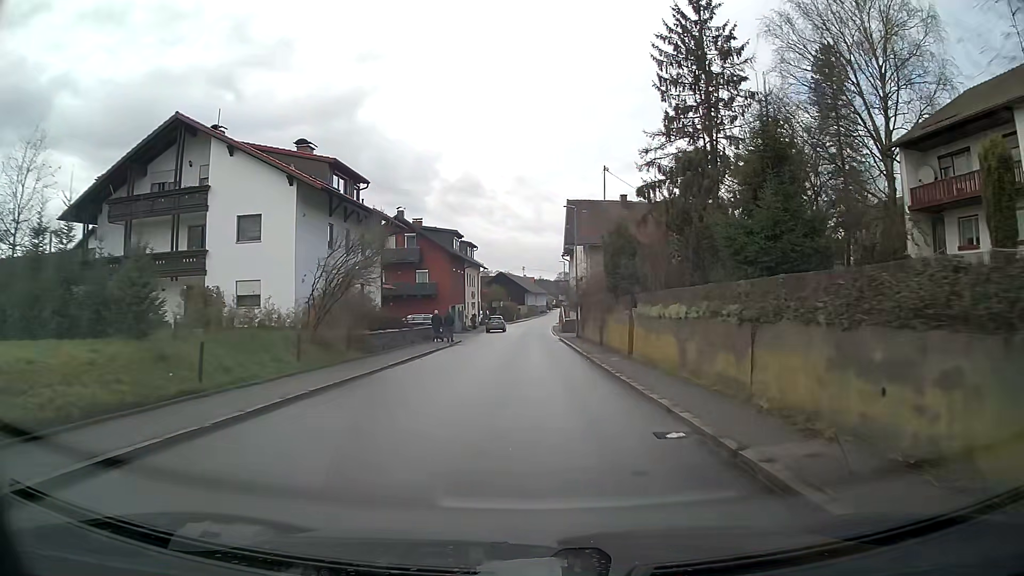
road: secondary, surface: asphalt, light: Day
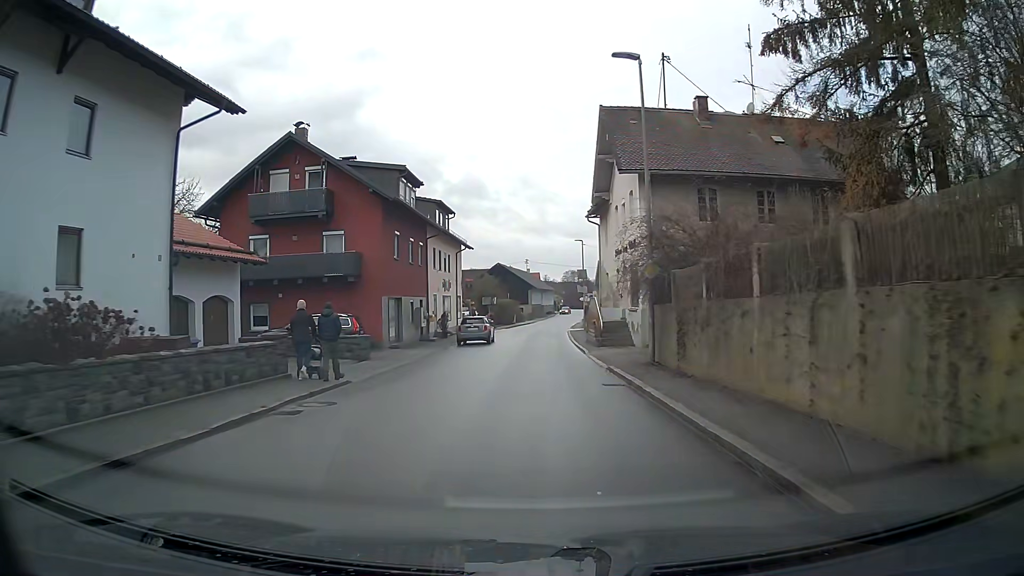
(-0.1, +26.0) m; 0°
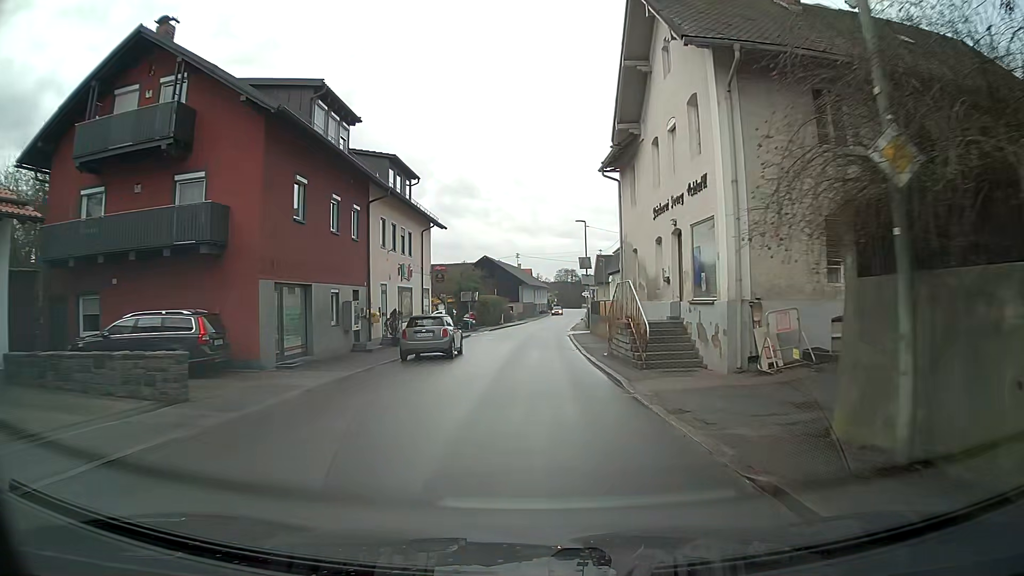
(+0.1, +12.7) m; +1°
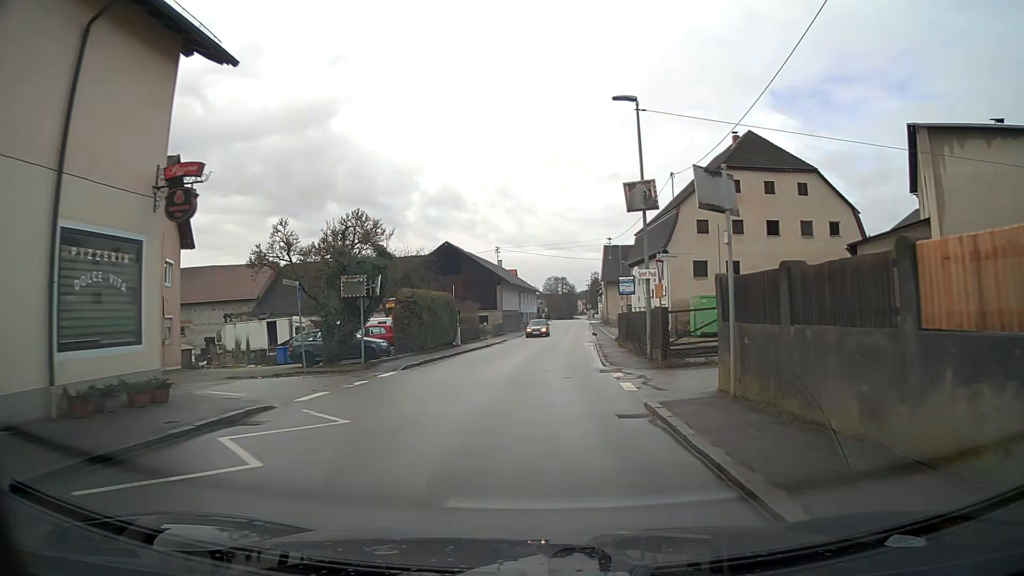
(+0.2, +31.3) m; +2°
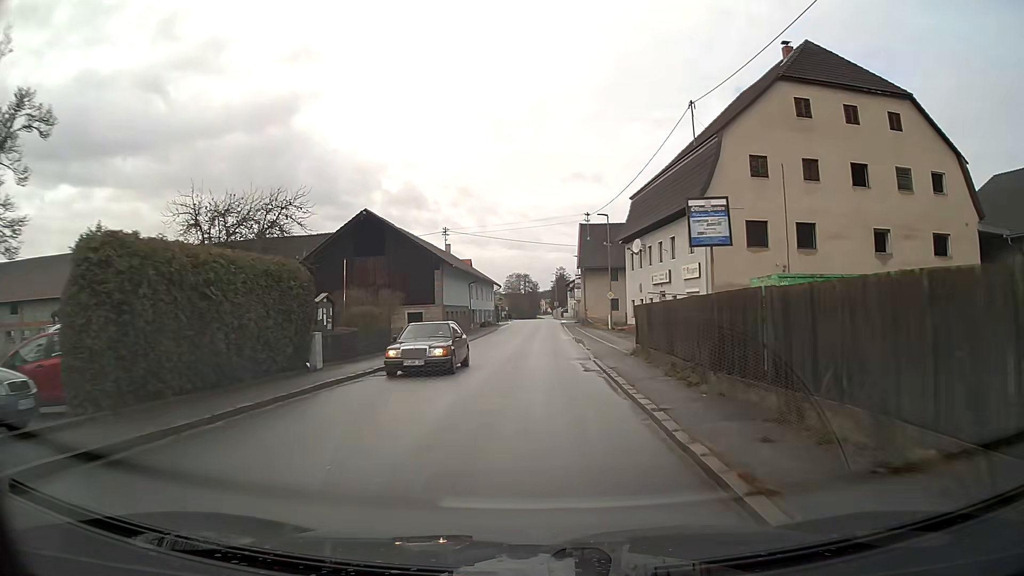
(+0.5, +19.4) m; +3°
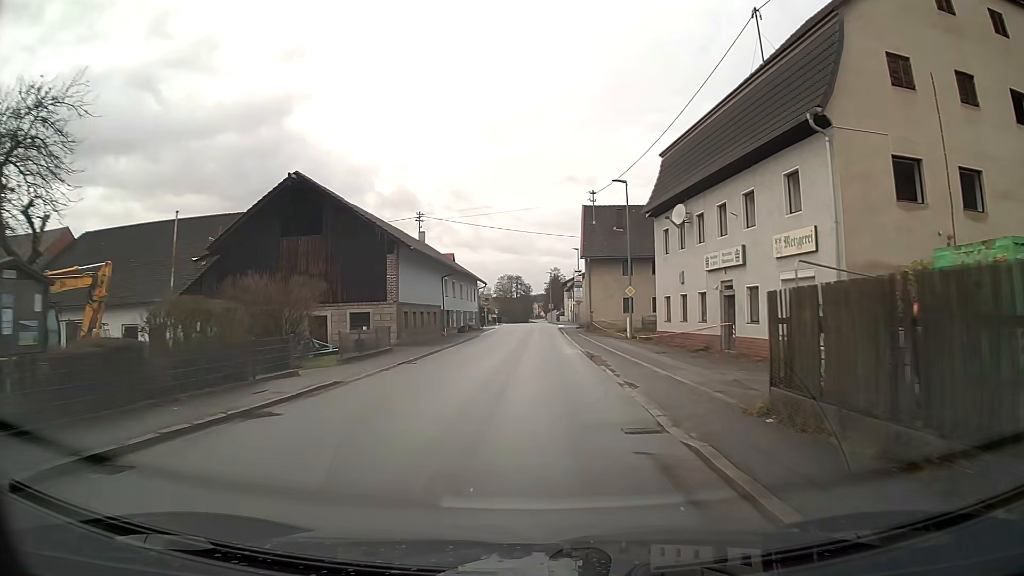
(0.0, +13.4) m; 0°
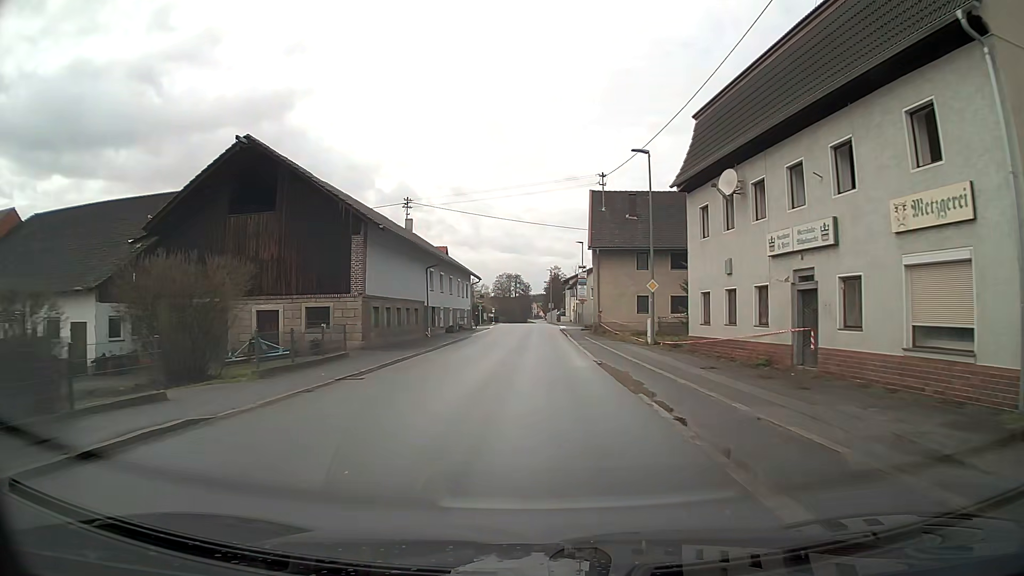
(0.0, +6.8) m; 0°
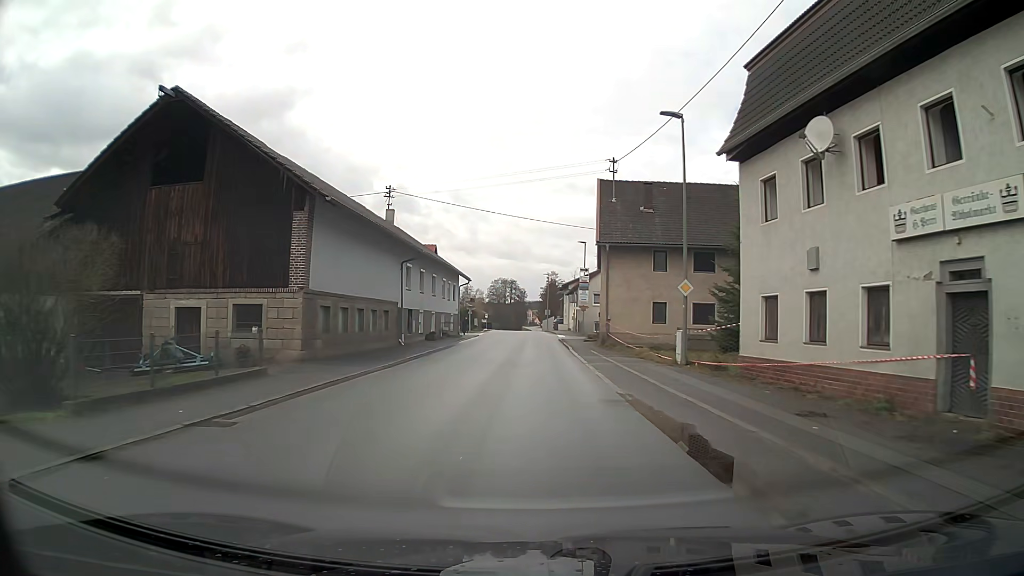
(0.0, +6.8) m; 0°
